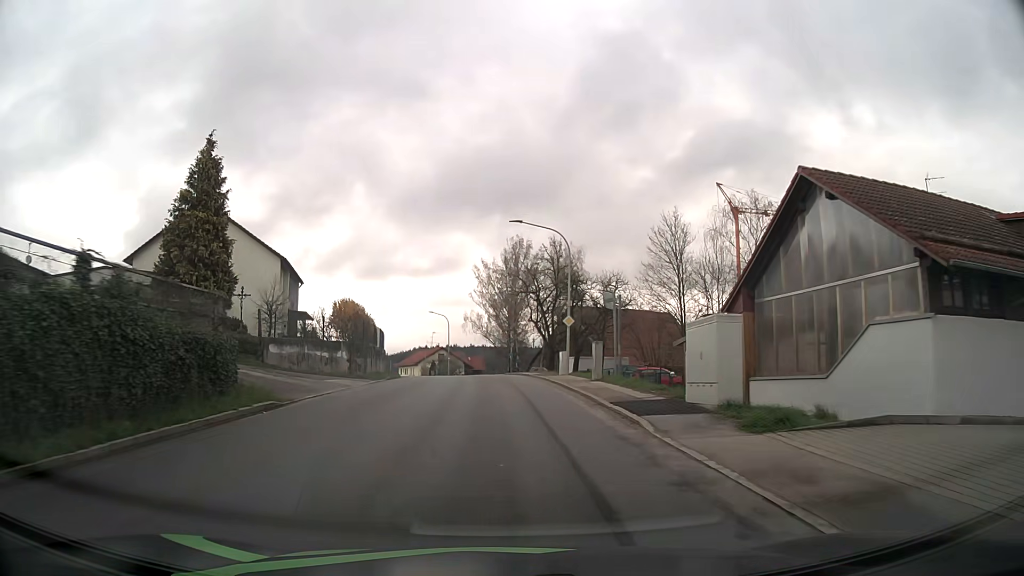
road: tertiary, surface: asphalt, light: Day
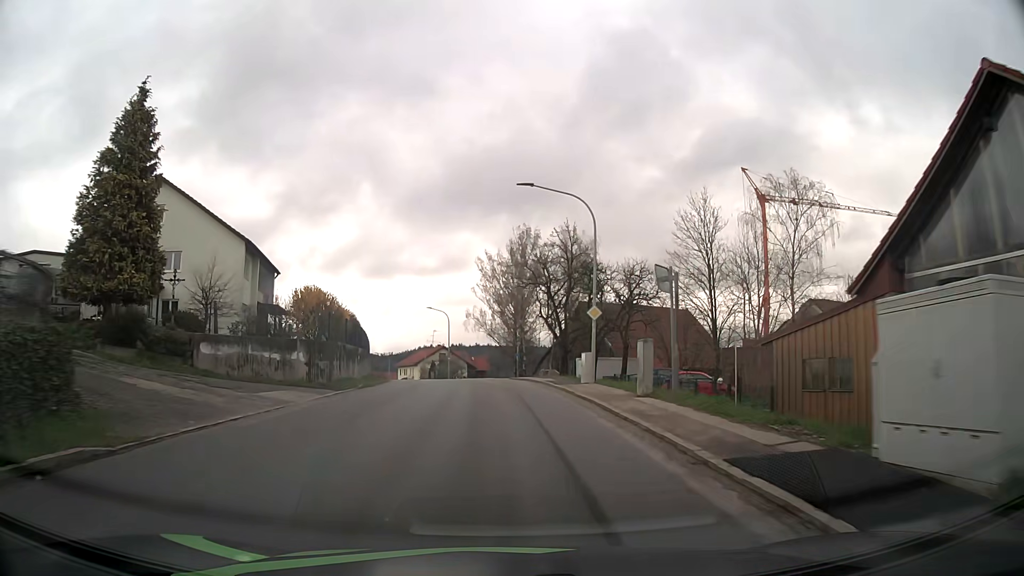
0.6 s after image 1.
(0.0, +7.5) m; 0°
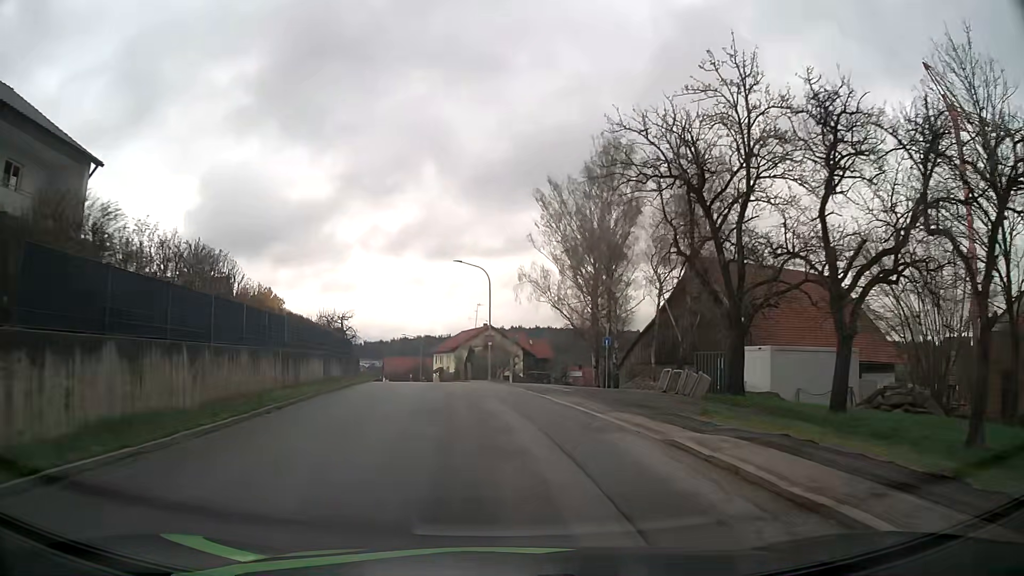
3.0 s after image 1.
(-0.9, +29.3) m; -5°
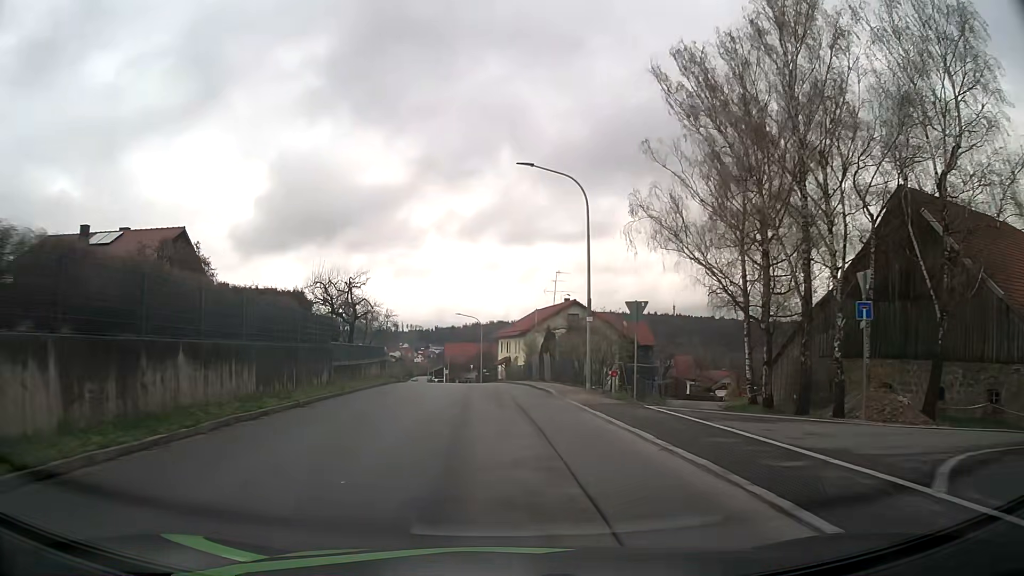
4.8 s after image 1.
(-1.3, +22.2) m; -7°
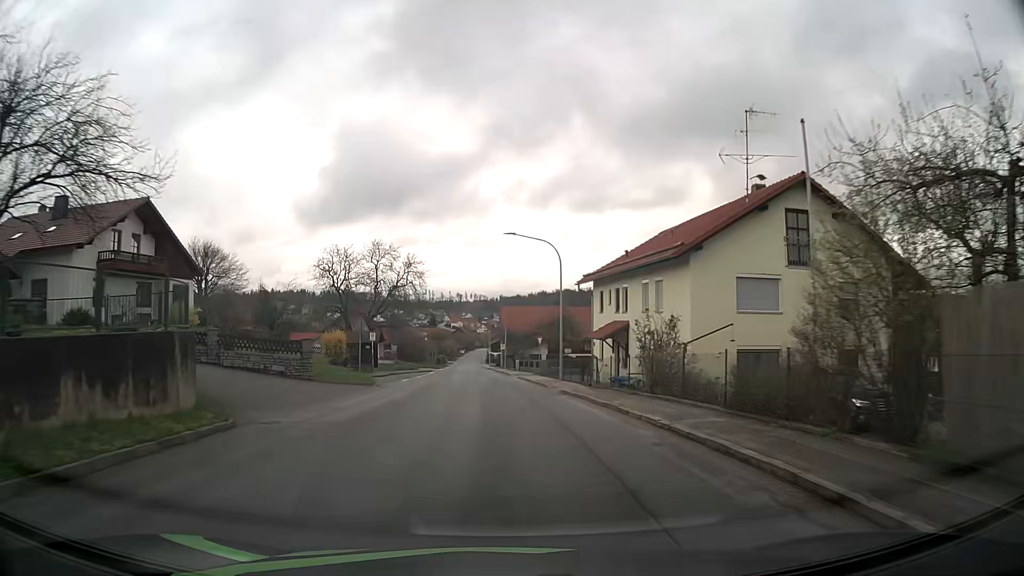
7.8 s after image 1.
(-1.6, +37.3) m; -5°
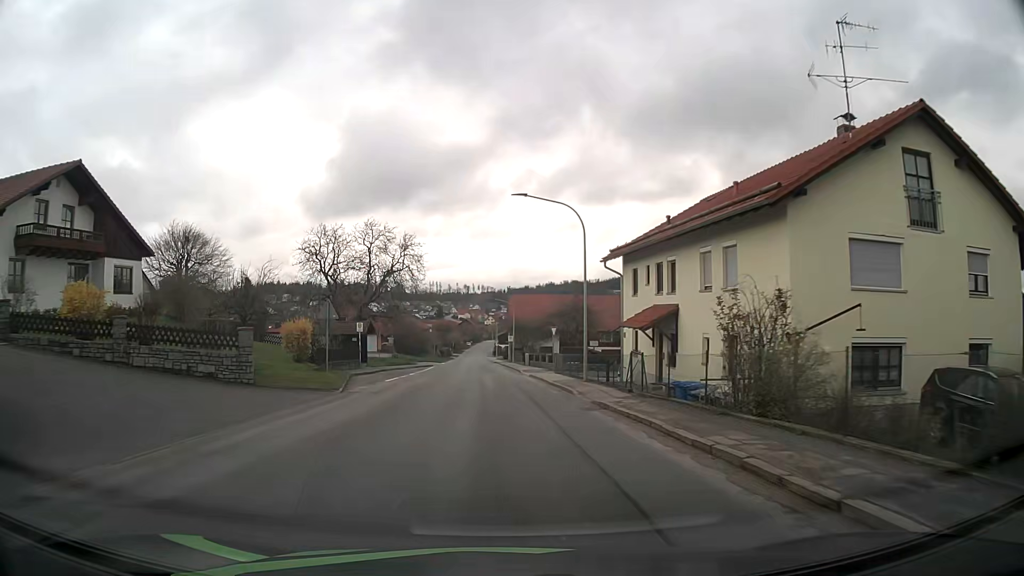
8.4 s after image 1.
(0.0, +7.4) m; 0°
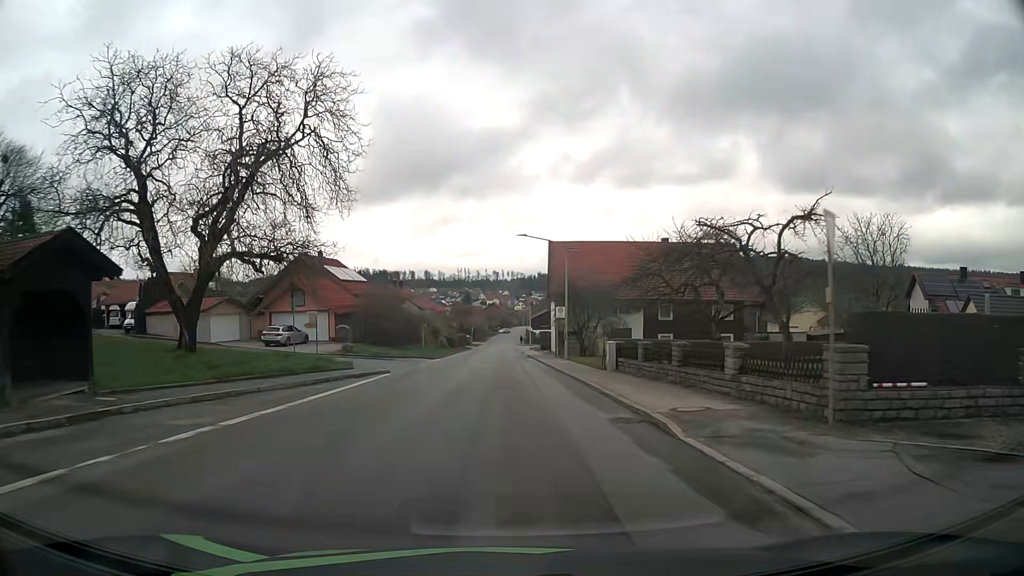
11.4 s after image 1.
(-1.0, +37.2) m; -3°
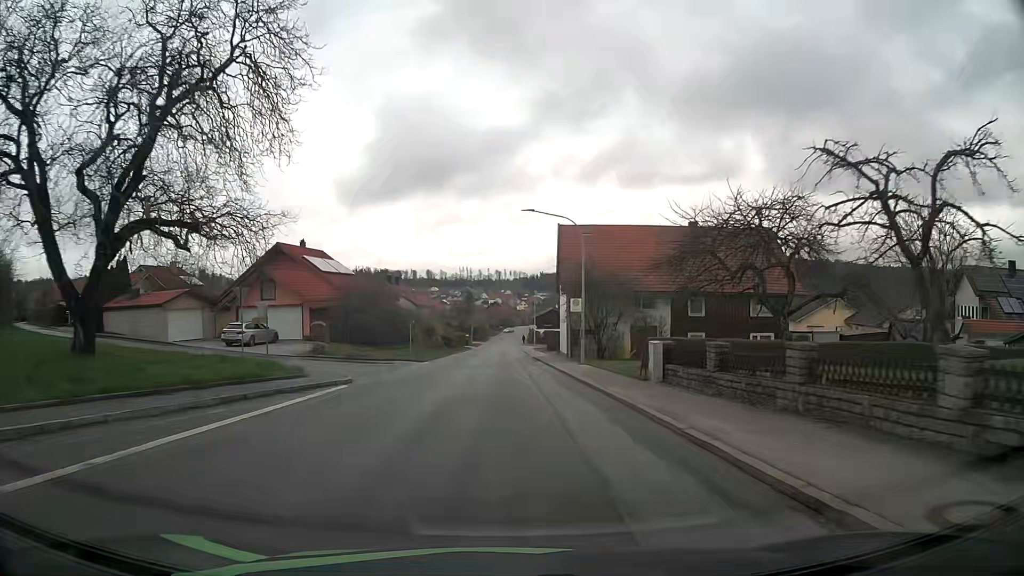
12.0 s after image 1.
(0.0, +7.5) m; 0°
